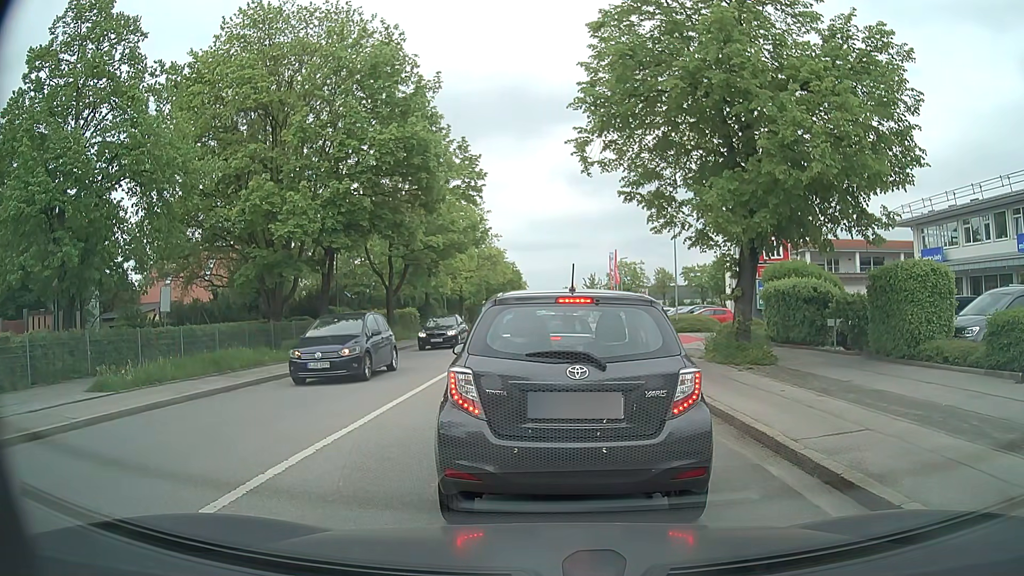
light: Day
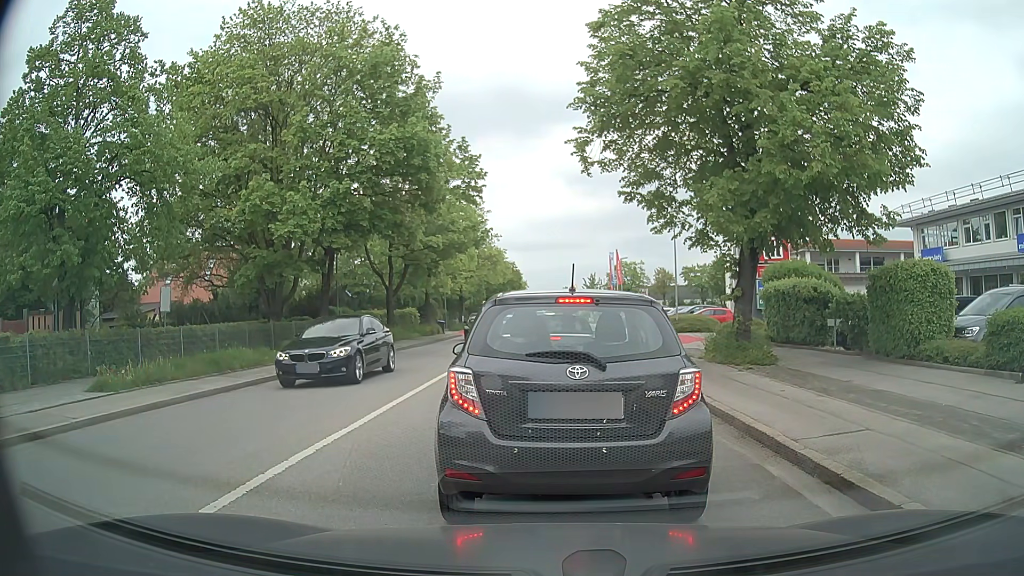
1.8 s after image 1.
(0.0, 0.0) m; 0°
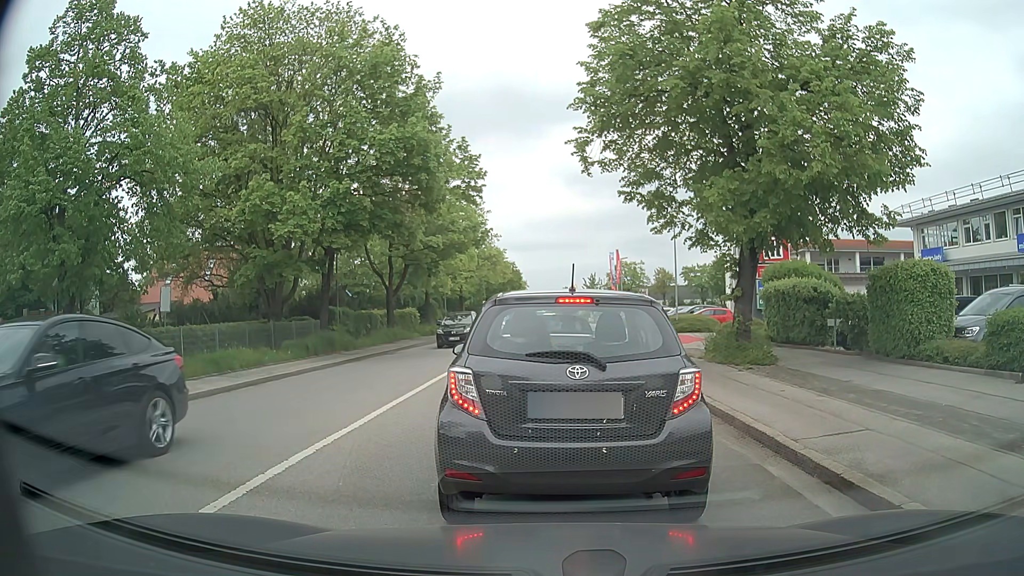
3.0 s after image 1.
(0.0, 0.0) m; 0°
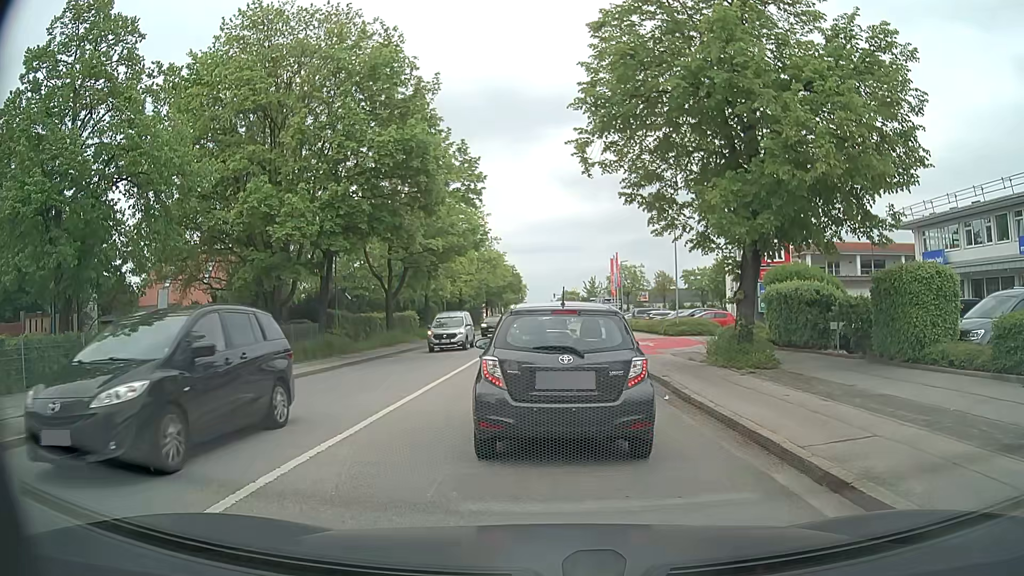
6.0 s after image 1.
(0.0, +0.2) m; 0°
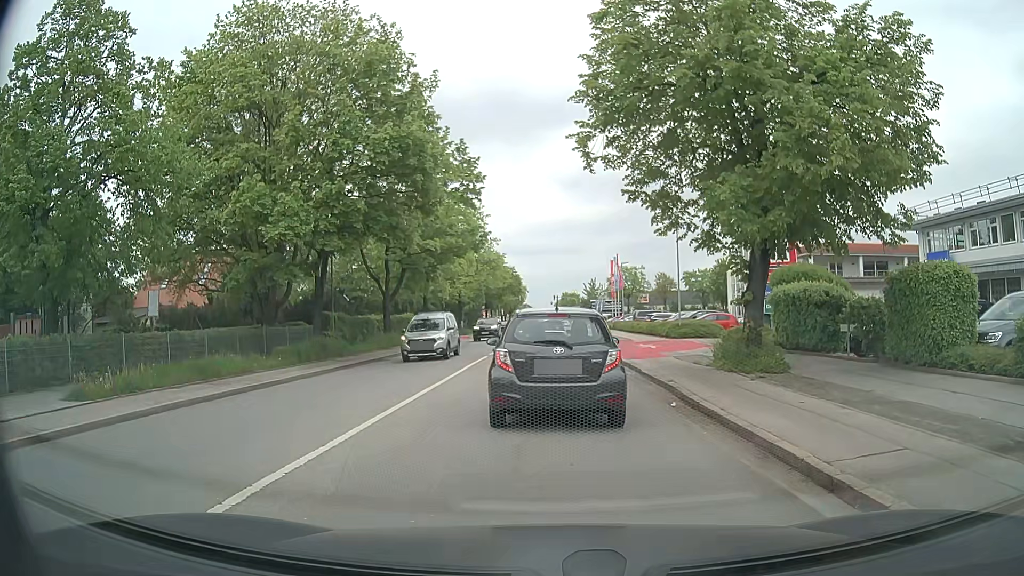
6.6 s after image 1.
(0.0, +0.8) m; +1°
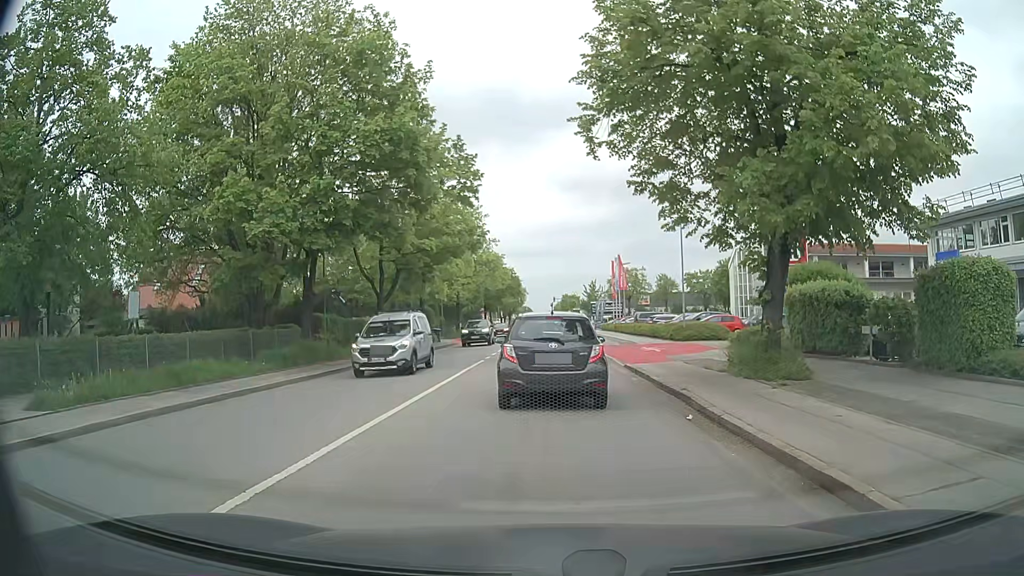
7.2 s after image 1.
(0.0, +1.4) m; -1°
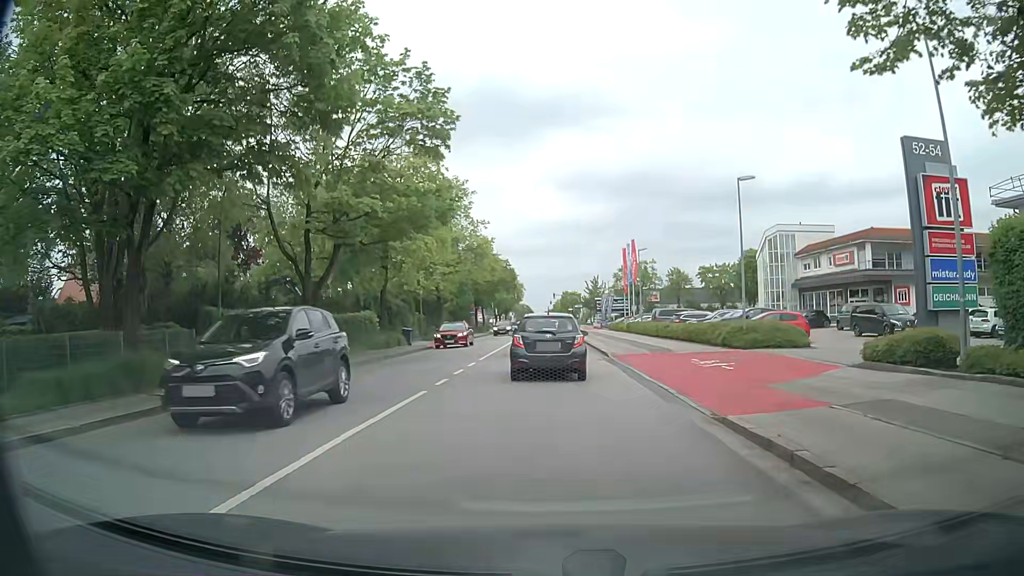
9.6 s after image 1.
(+0.1, +11.9) m; 0°
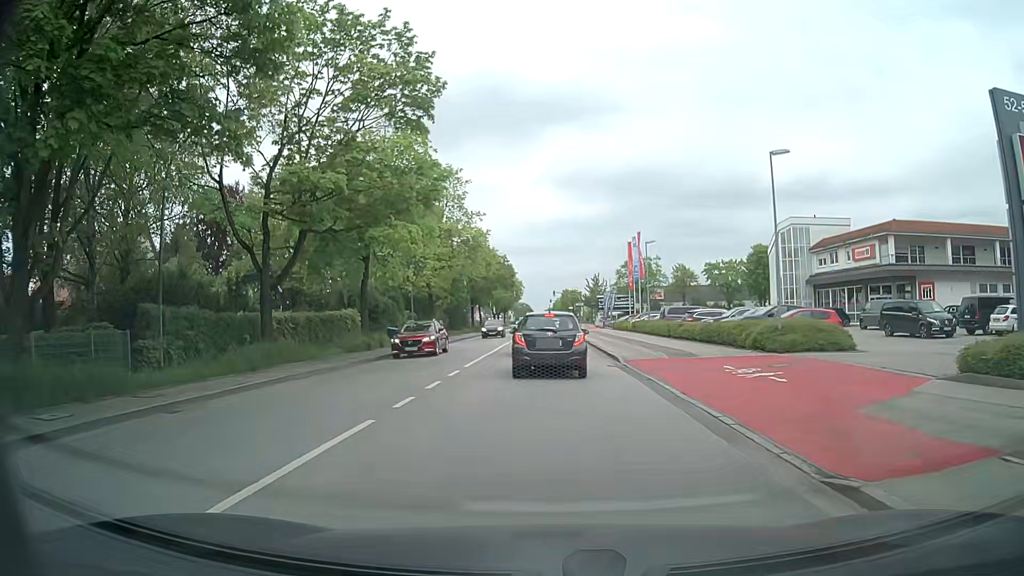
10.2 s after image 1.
(+0.1, +4.0) m; +1°
(0, +10) (0, +20) (0, +30) (0, +40) (0, +50) (0, +60) (0, +70) (0, +80) (0, +90) (0, +100) m
